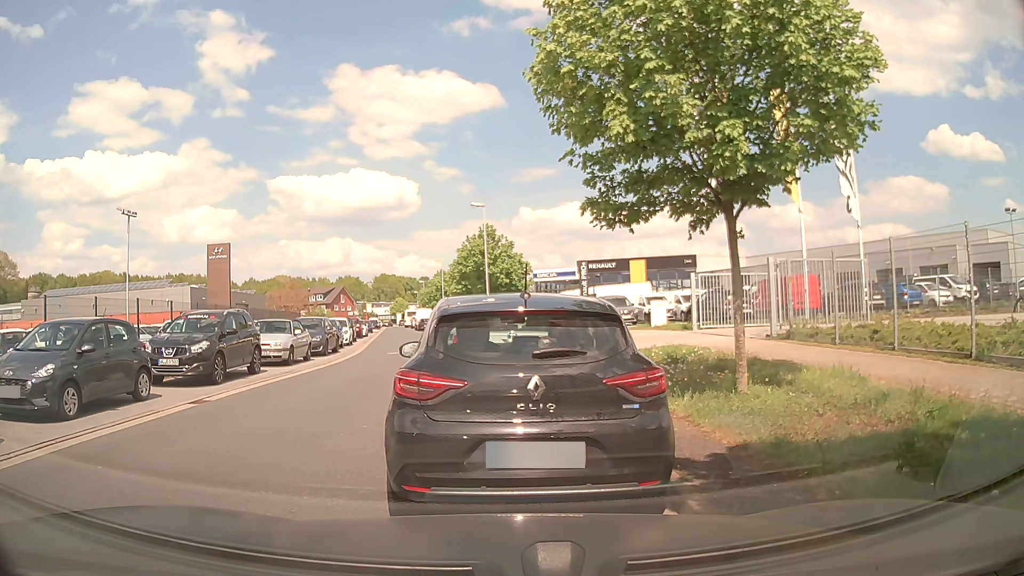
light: Day
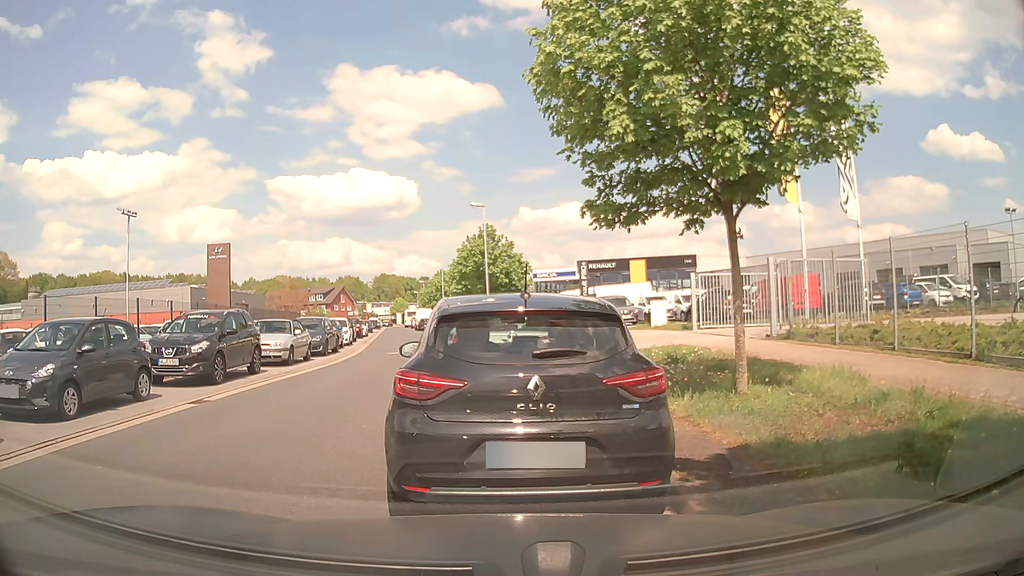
(0.0, 0.0) m; 0°
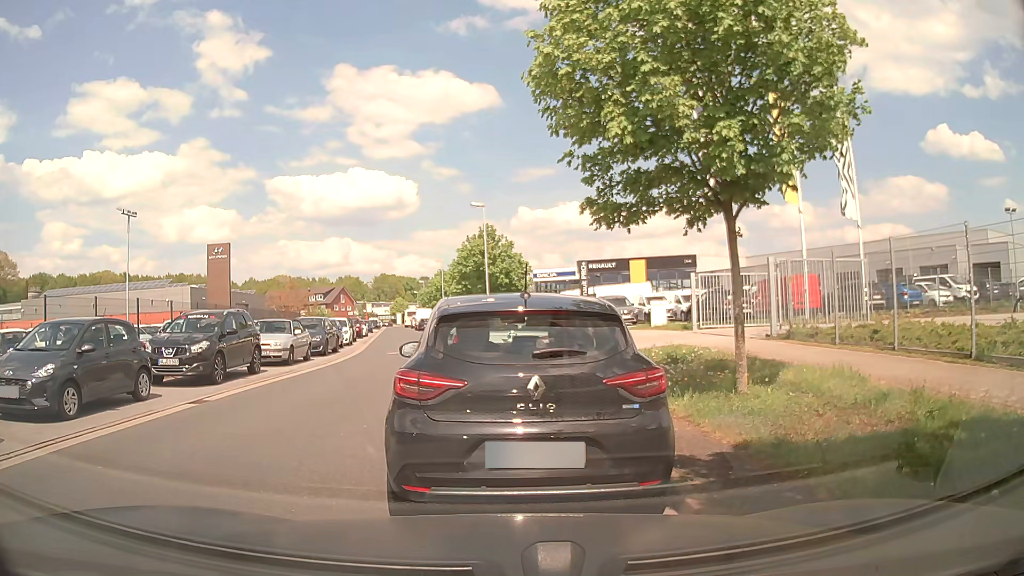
(0.0, 0.0) m; 0°
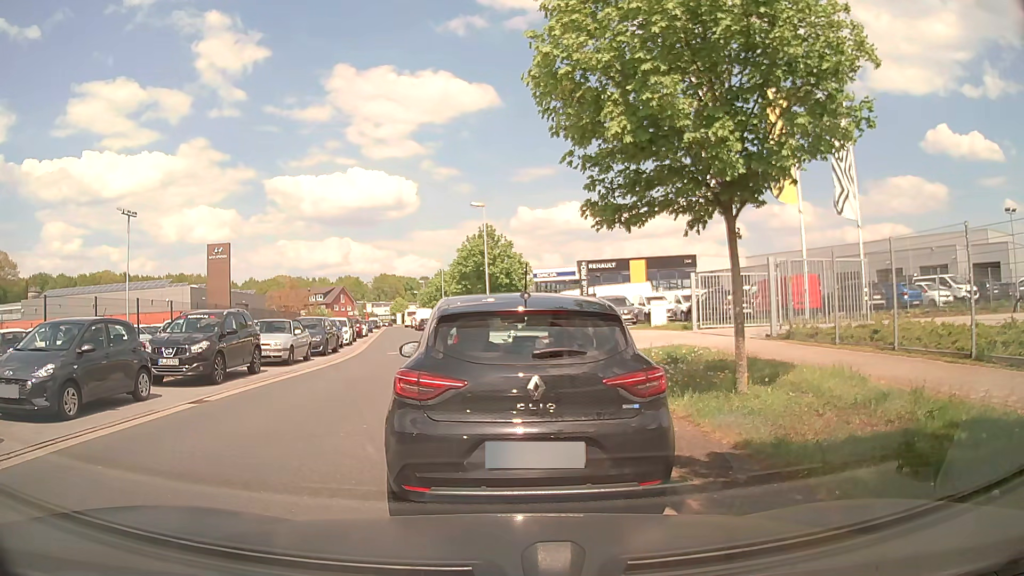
(0.0, 0.0) m; 0°
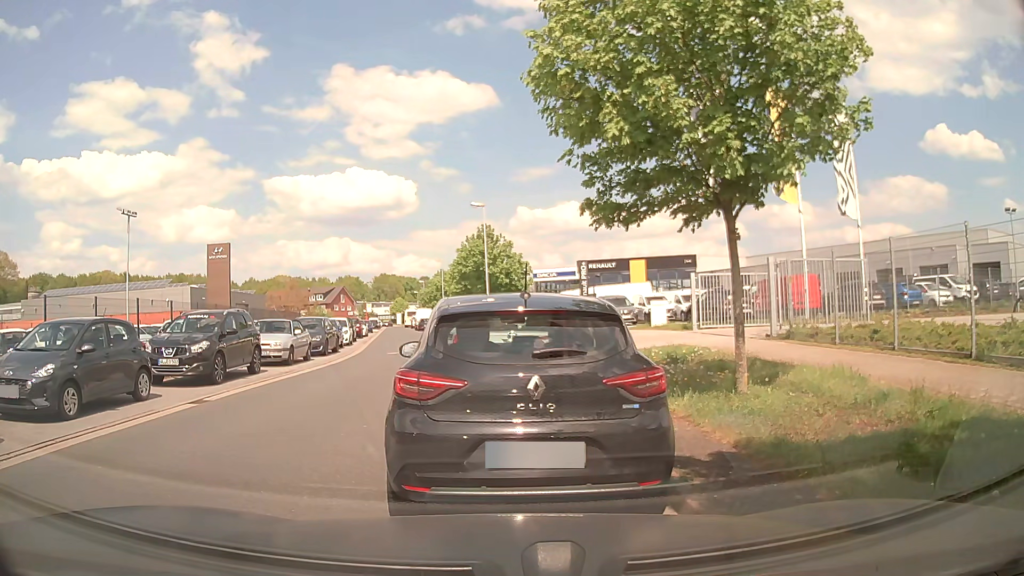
(0.0, 0.0) m; 0°
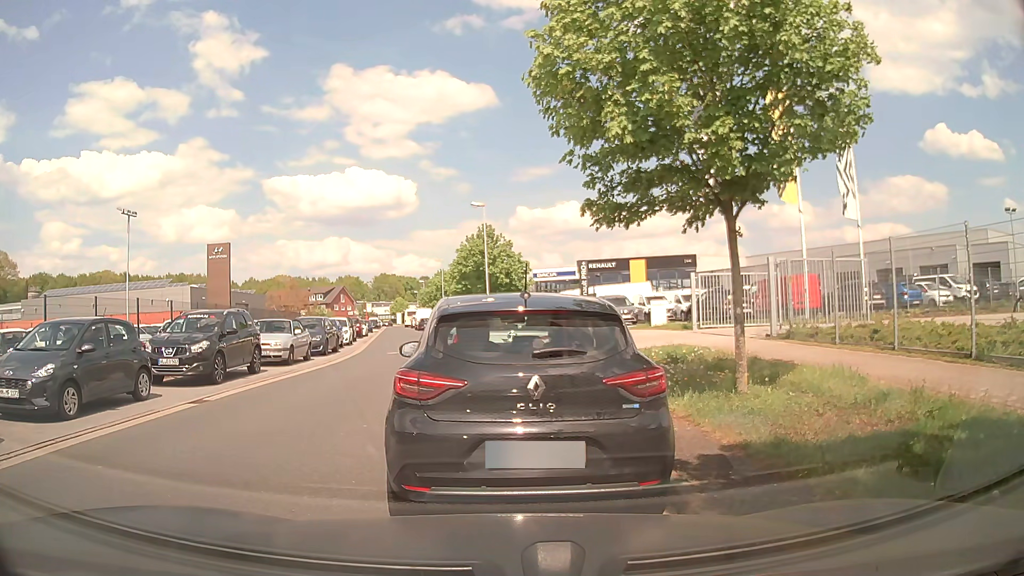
(0.0, 0.0) m; 0°
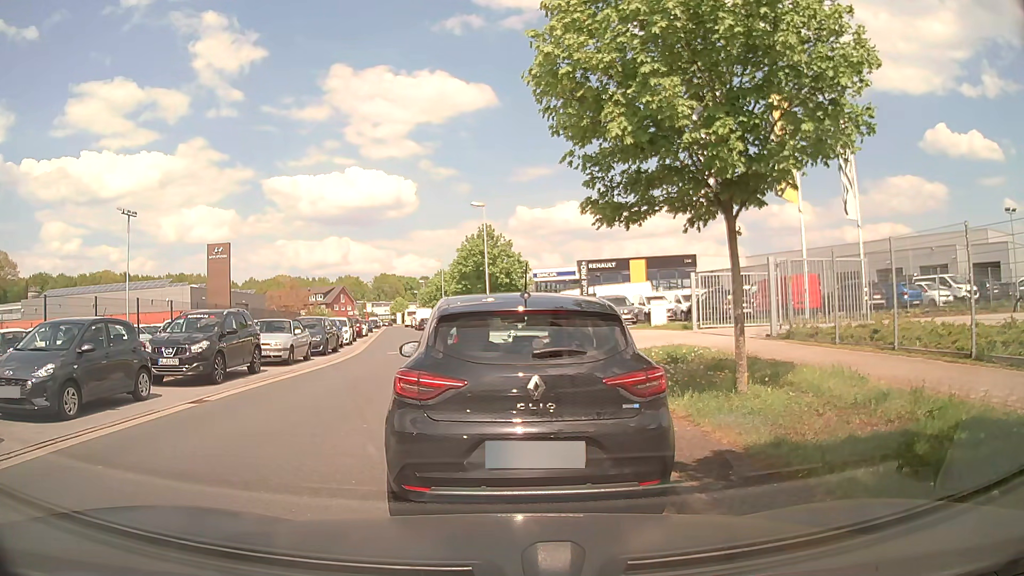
(0.0, 0.0) m; 0°
